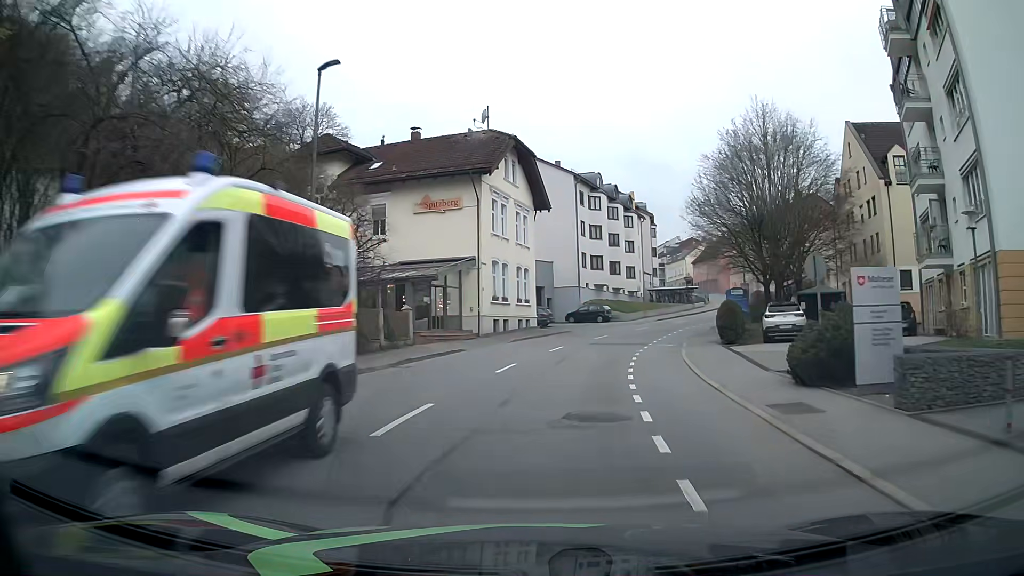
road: tertiary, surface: asphalt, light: Day
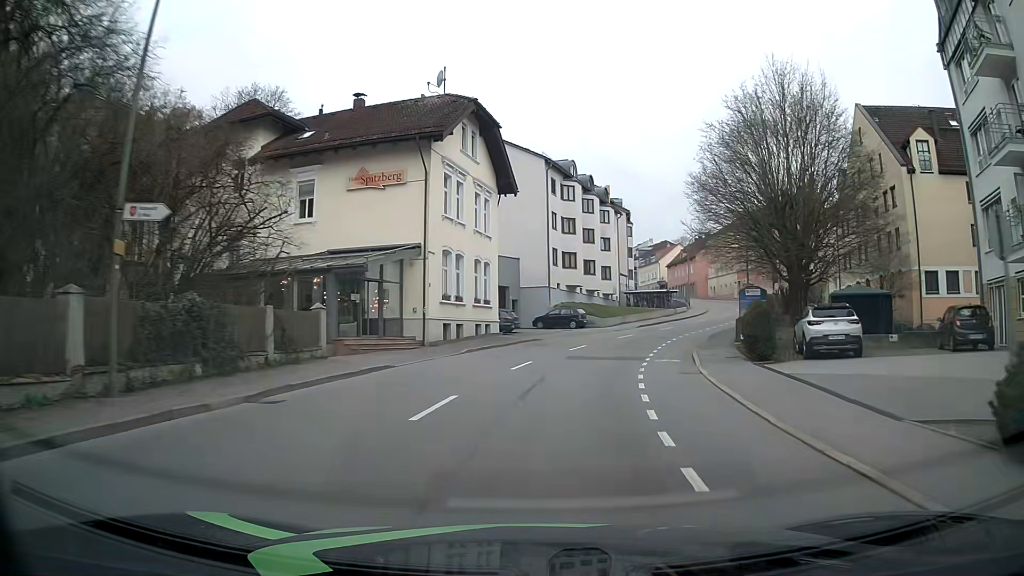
(+0.2, +7.5) m; +3°
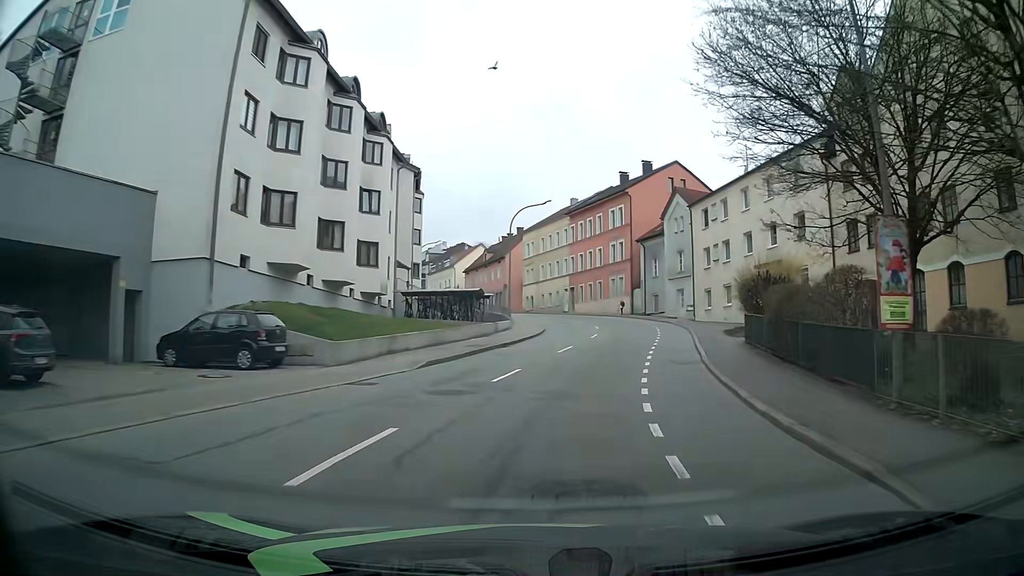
(+4.1, +29.9) m; +18°
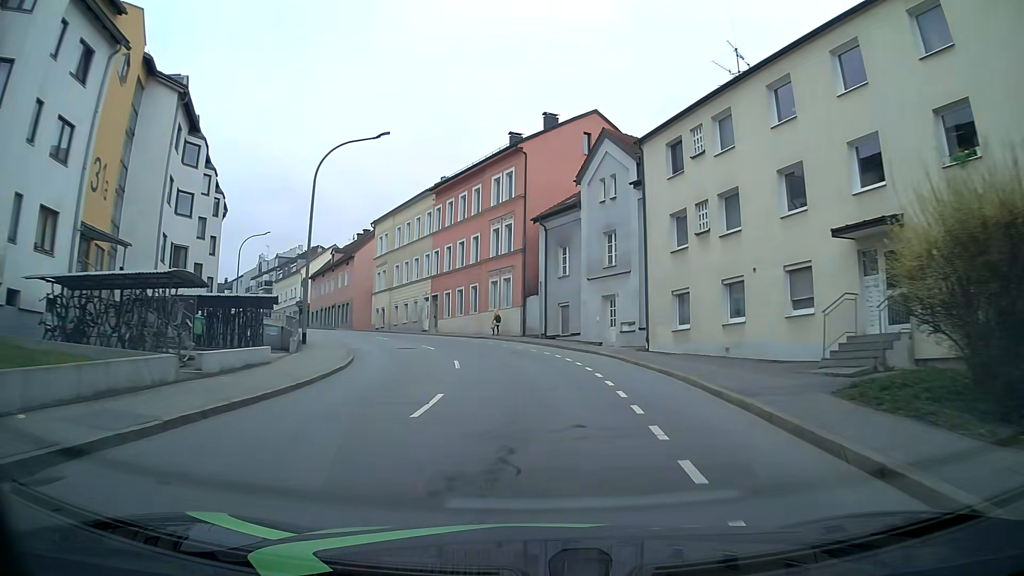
(+2.5, +22.3) m; +10°
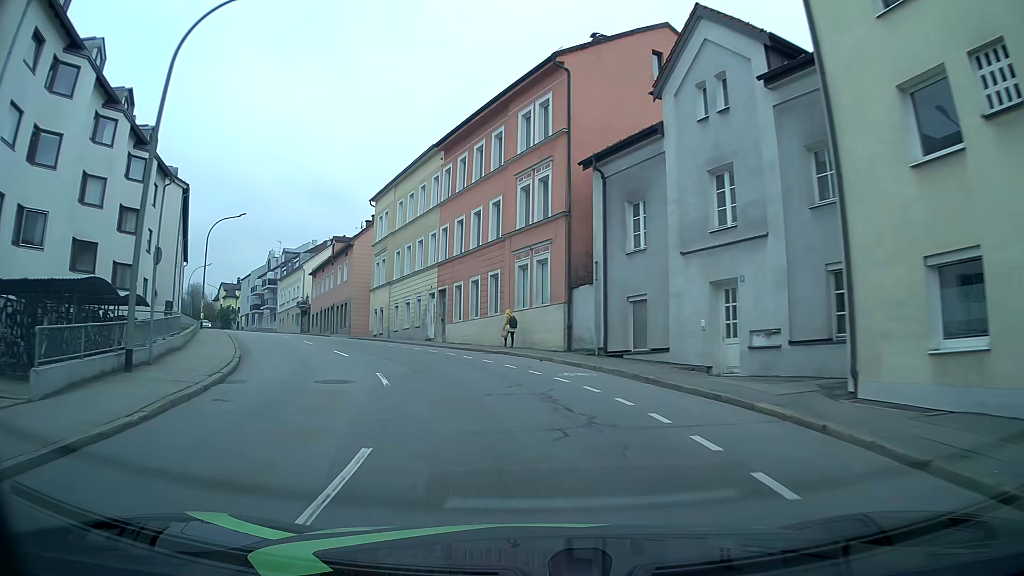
(-0.1, +14.5) m; -2°
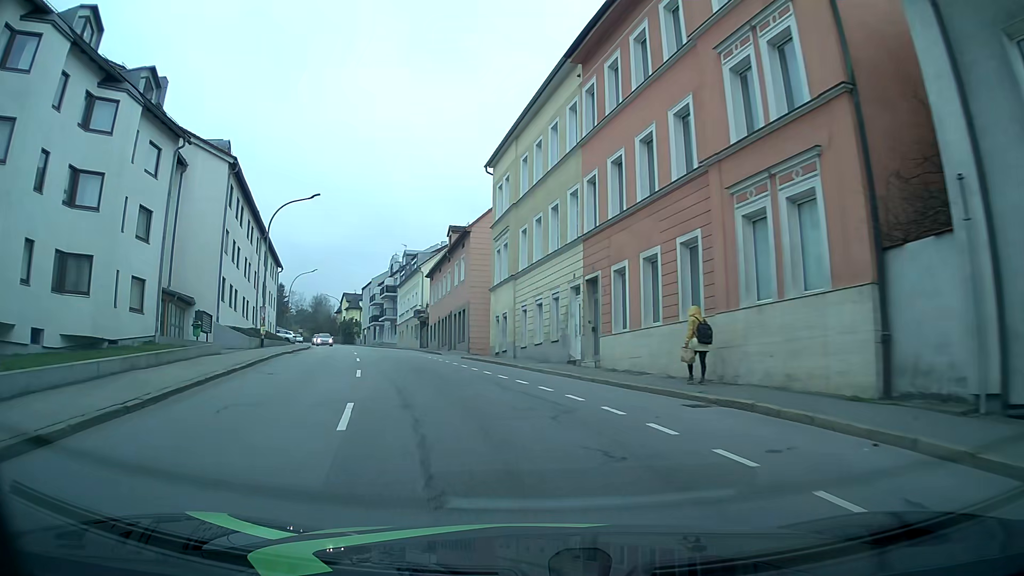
(-1.6, +14.1) m; -13°
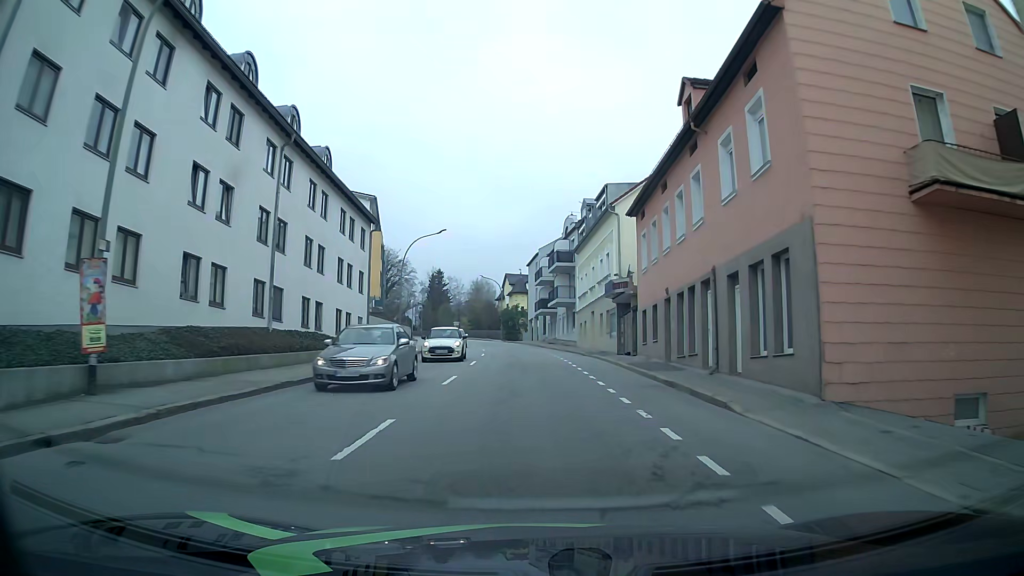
(-5.5, +29.1) m; -16°
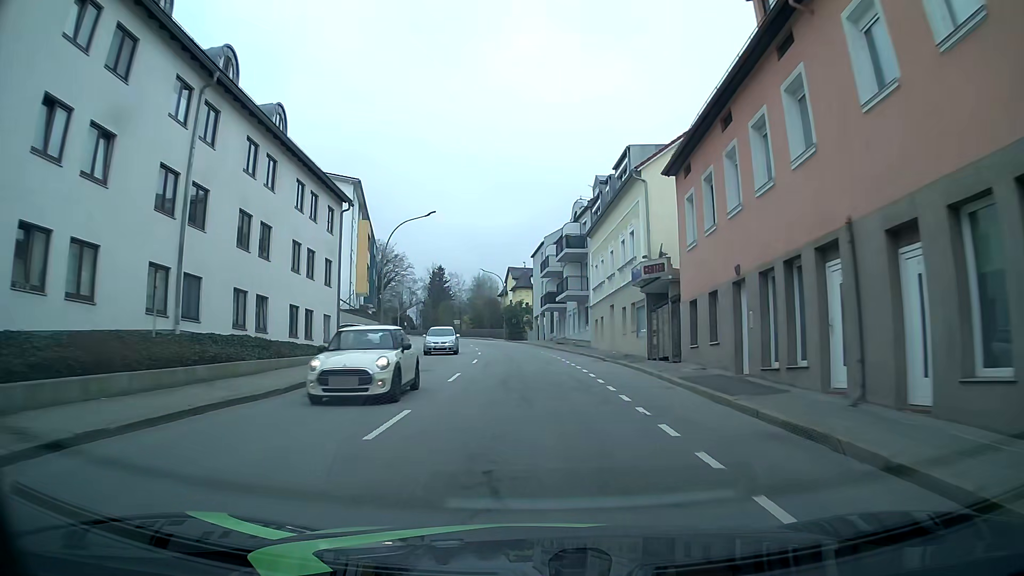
(0.0, +7.8) m; 0°
(0, +10) (0, +20) (-1, +30) (-2, +40) (-3, +50) (-4, +60) (-5, +70) (-8, +79) (-10, +89) (-13, +99) m
